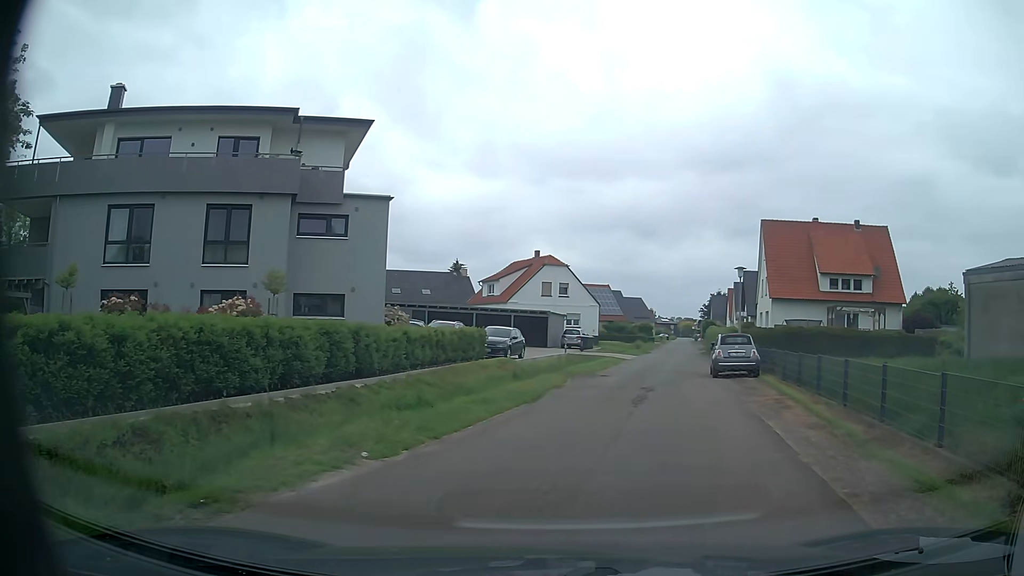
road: residential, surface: asphalt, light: Day
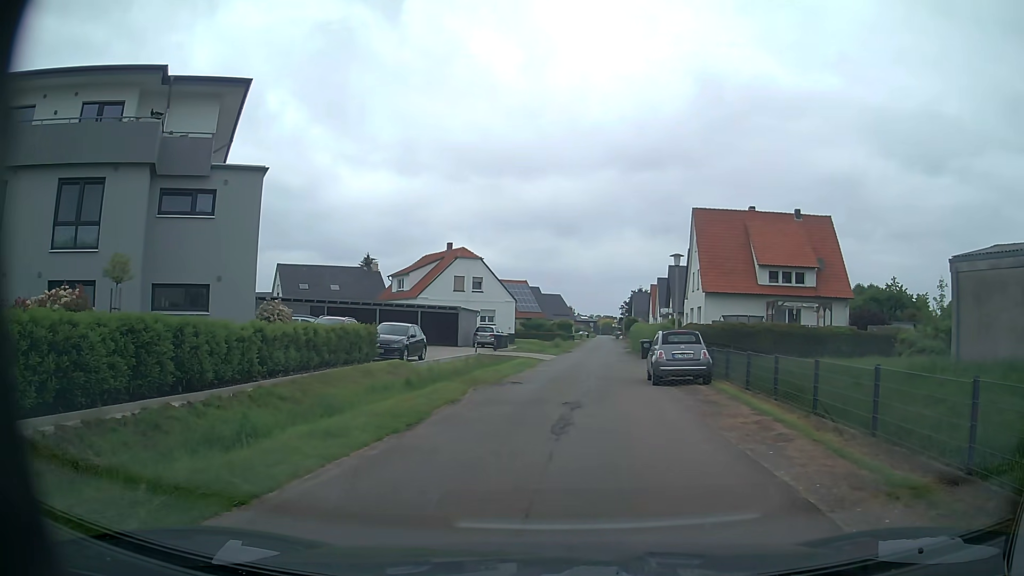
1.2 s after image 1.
(+0.4, +4.6) m; +6°
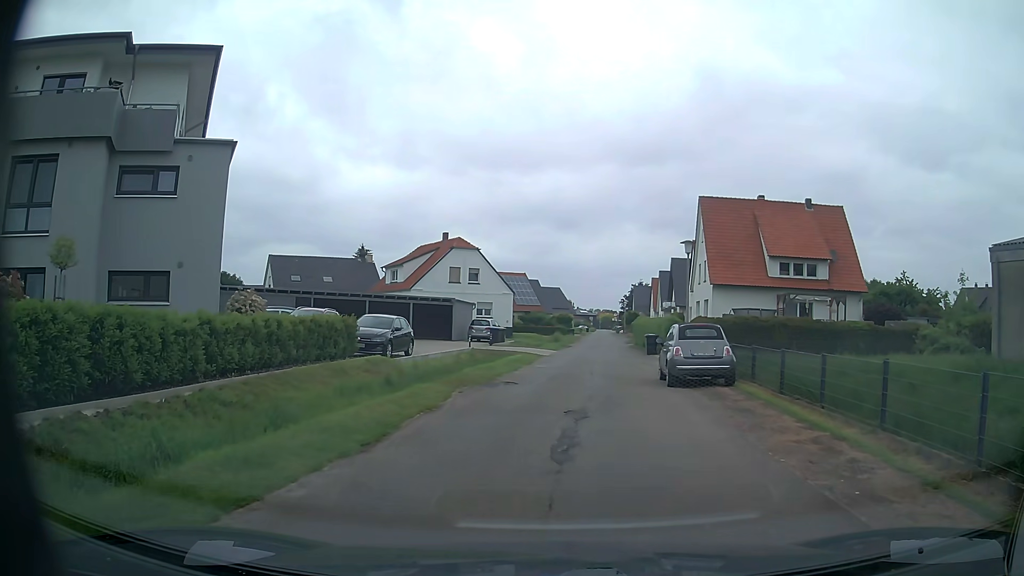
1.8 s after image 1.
(+0.1, +2.5) m; +1°
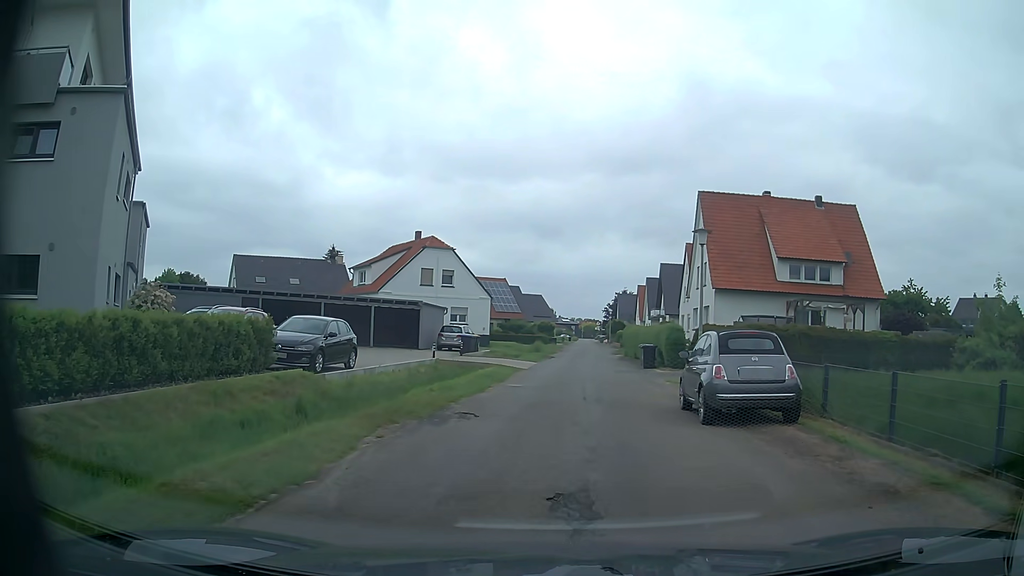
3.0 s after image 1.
(+0.1, +5.4) m; +2°
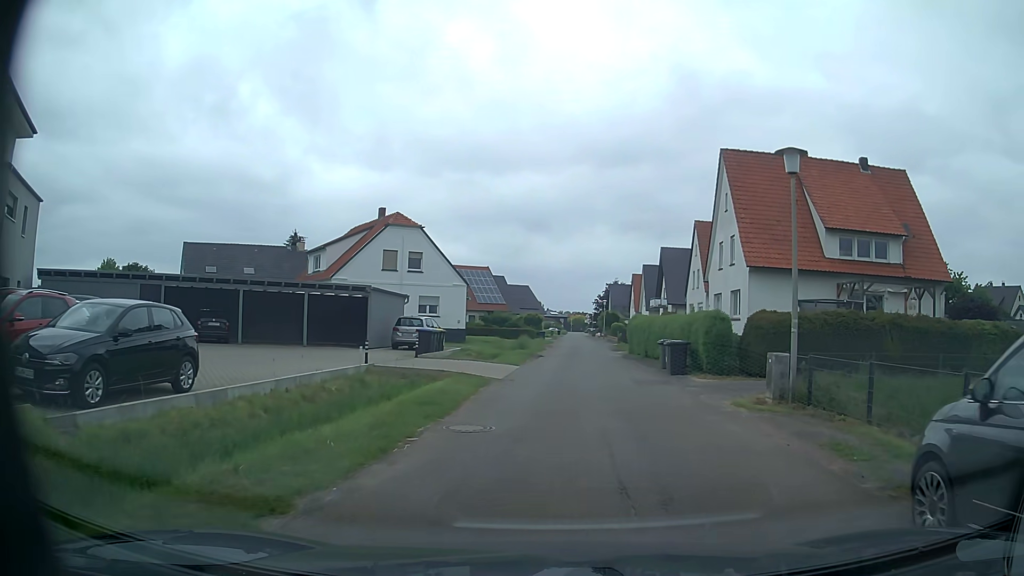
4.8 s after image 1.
(+0.1, +9.2) m; +2°
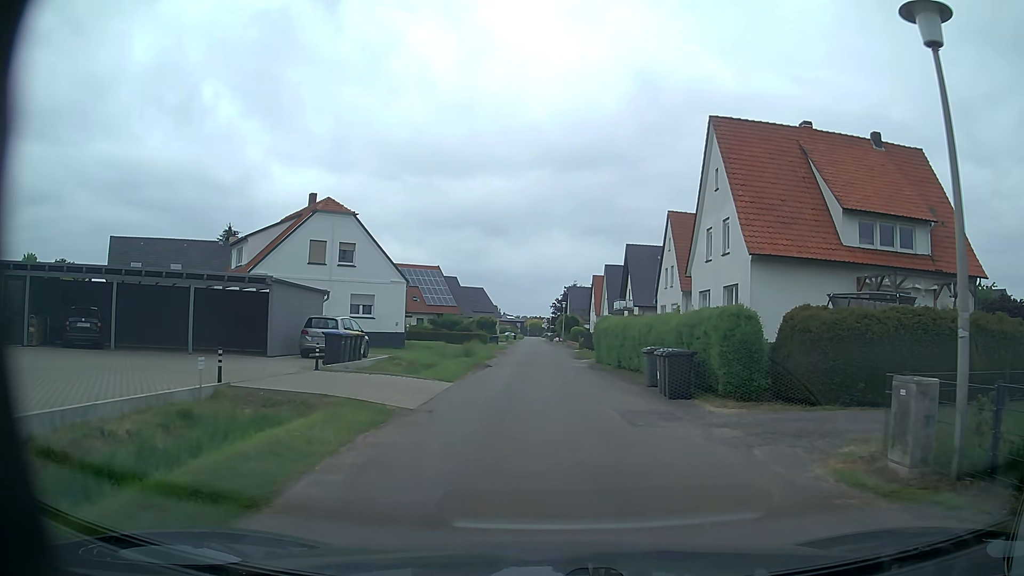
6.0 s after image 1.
(+0.1, +6.7) m; +3°
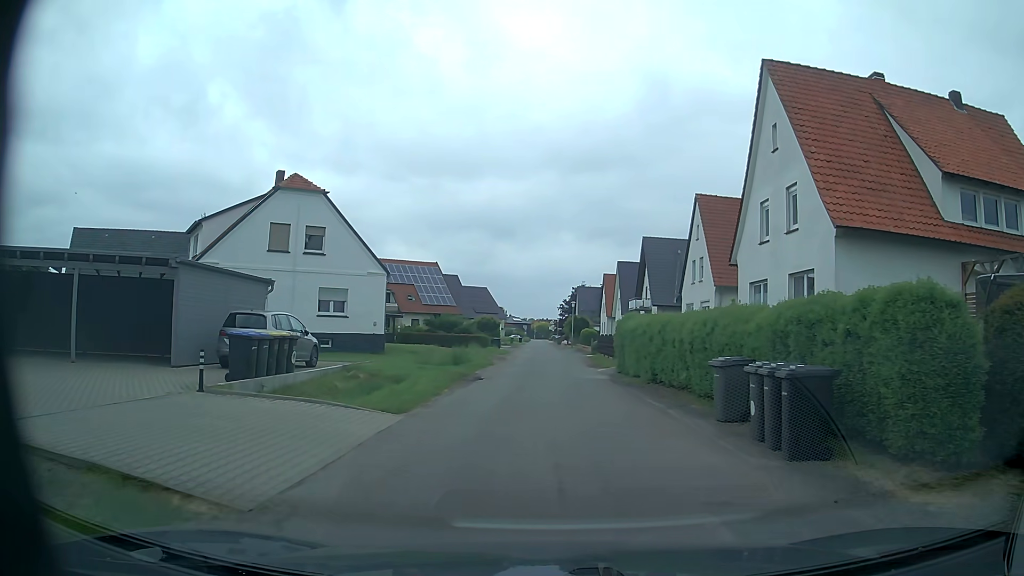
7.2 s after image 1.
(-0.1, +7.1) m; -1°
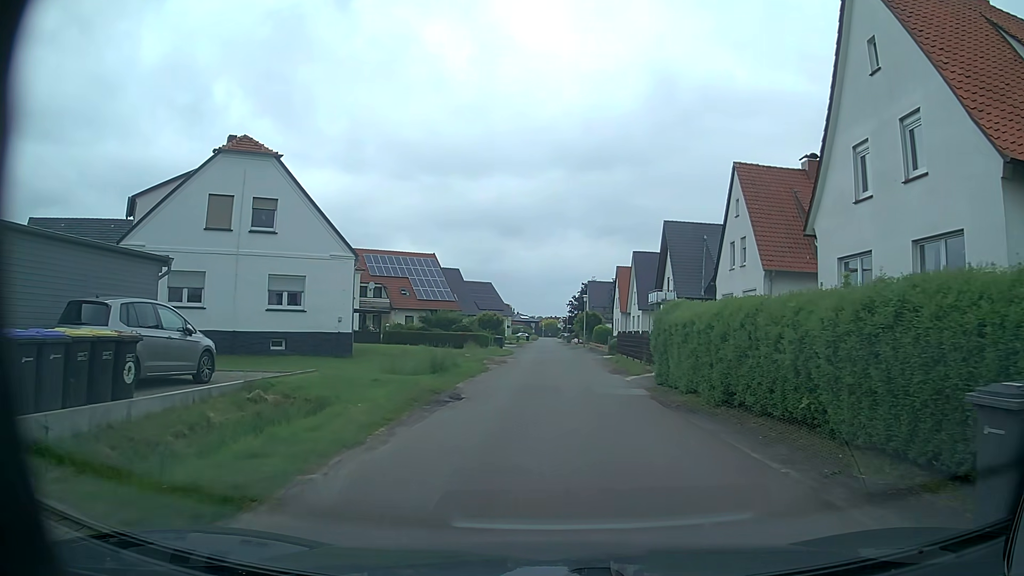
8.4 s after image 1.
(0.0, +7.4) m; 0°
(0, +10) (0, +20) (0, +30) (0, +40) (0, +50) (-1, +60) (-1, +70) (-1, +80) (-1, +90) (-1, +100) m
